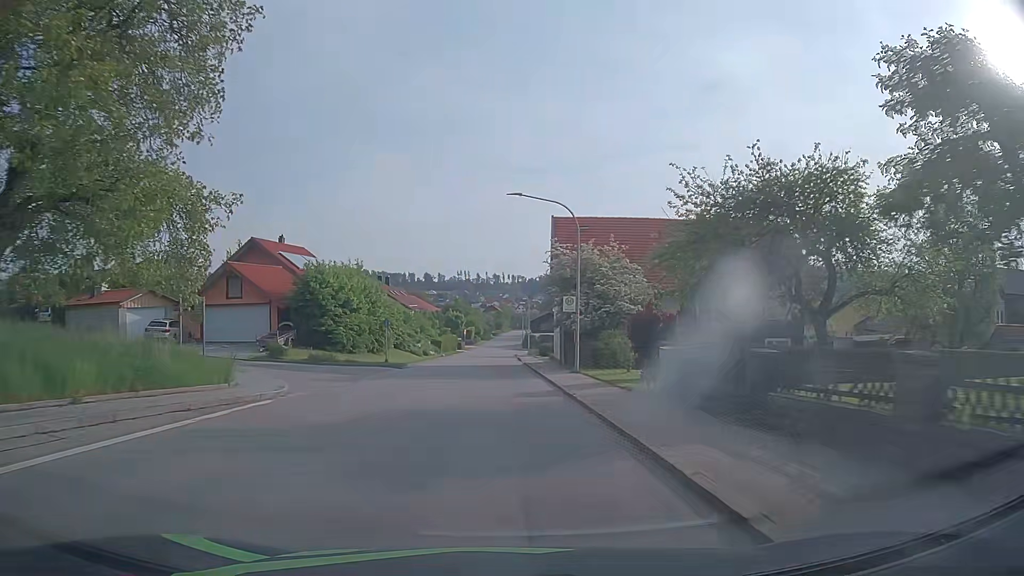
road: tertiary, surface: asphalt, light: Day
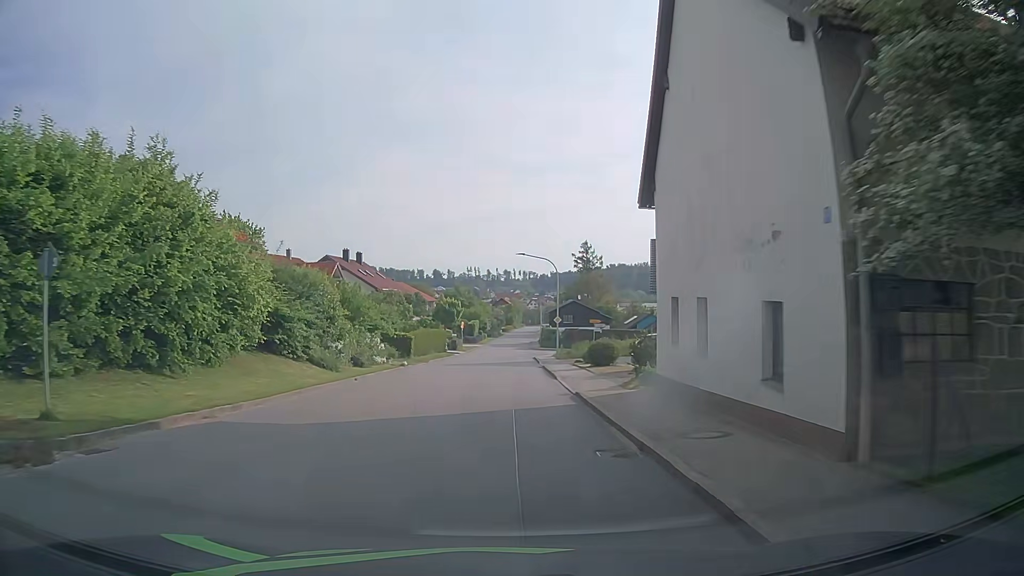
(-0.2, +29.7) m; -1°
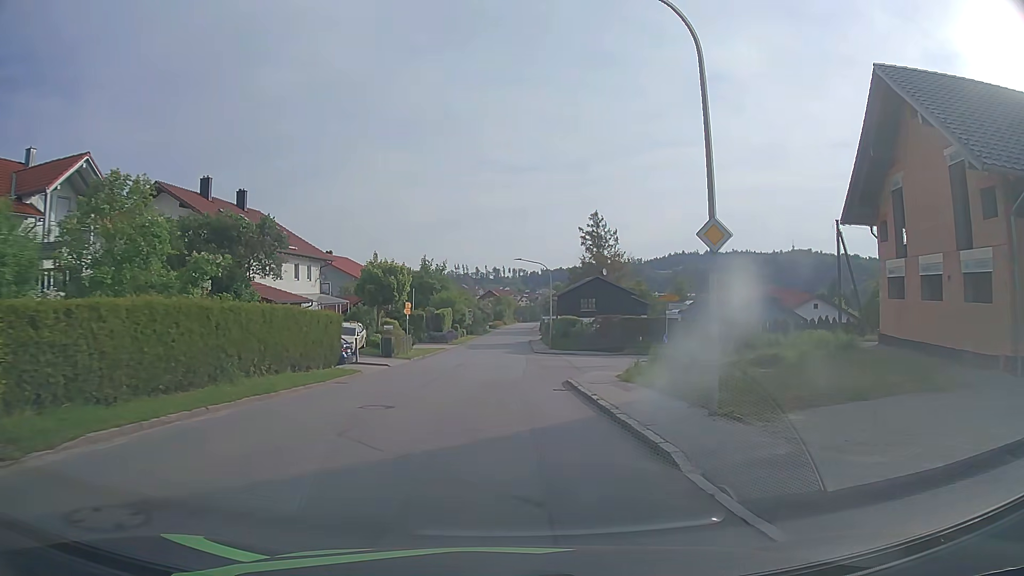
(+0.2, +36.9) m; +1°
(0, +10) (0, +20) (0, +30) (+1, +40) (+1, +50) (+1, +60) (+1, +70) (+2, +80) (+2, +90) (+2, +100) m
